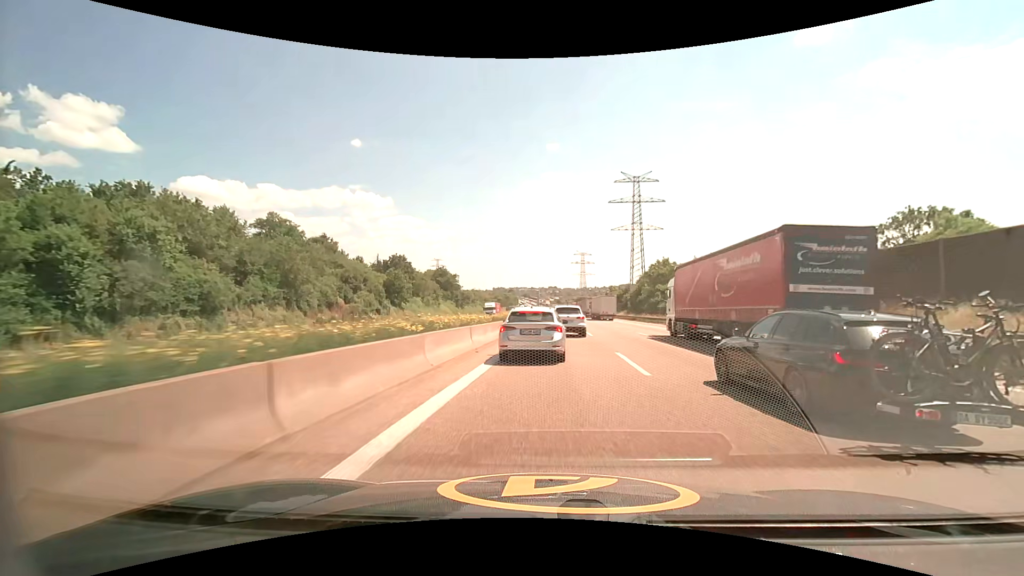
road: motorway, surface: asphalt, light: Day
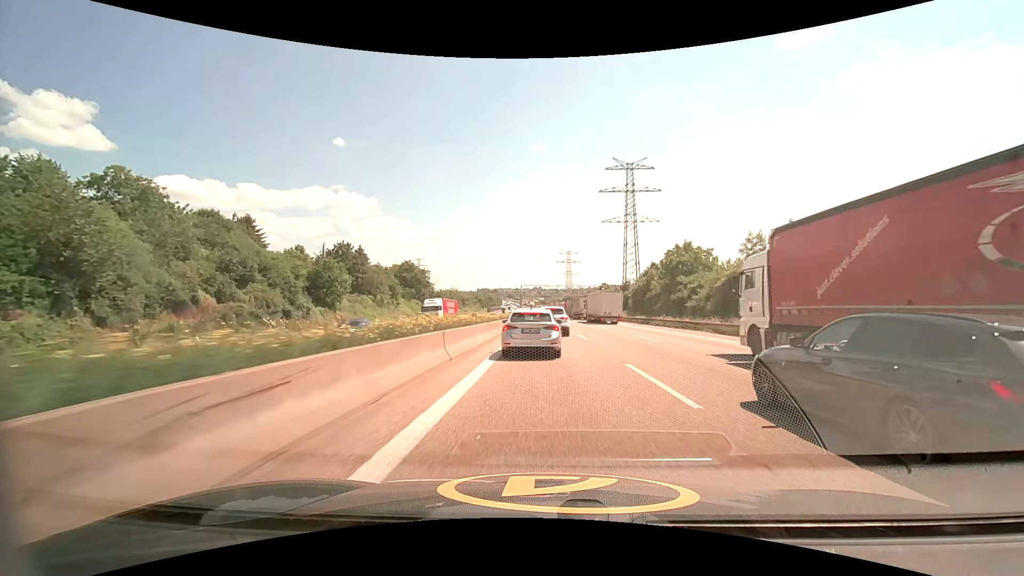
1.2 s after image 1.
(+0.4, +21.5) m; +2°
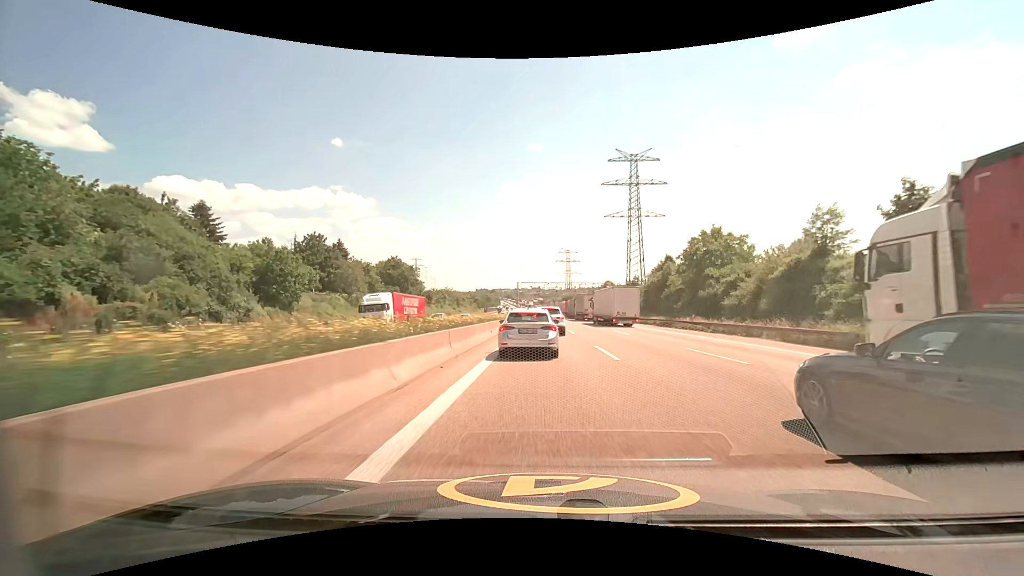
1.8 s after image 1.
(0.0, +10.9) m; 0°
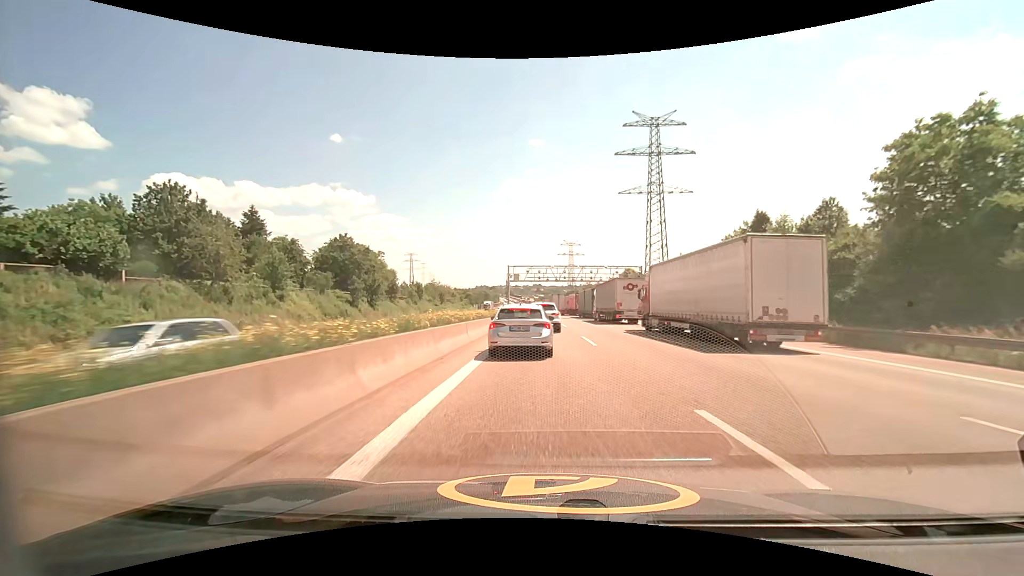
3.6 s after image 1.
(0.0, +30.8) m; 0°
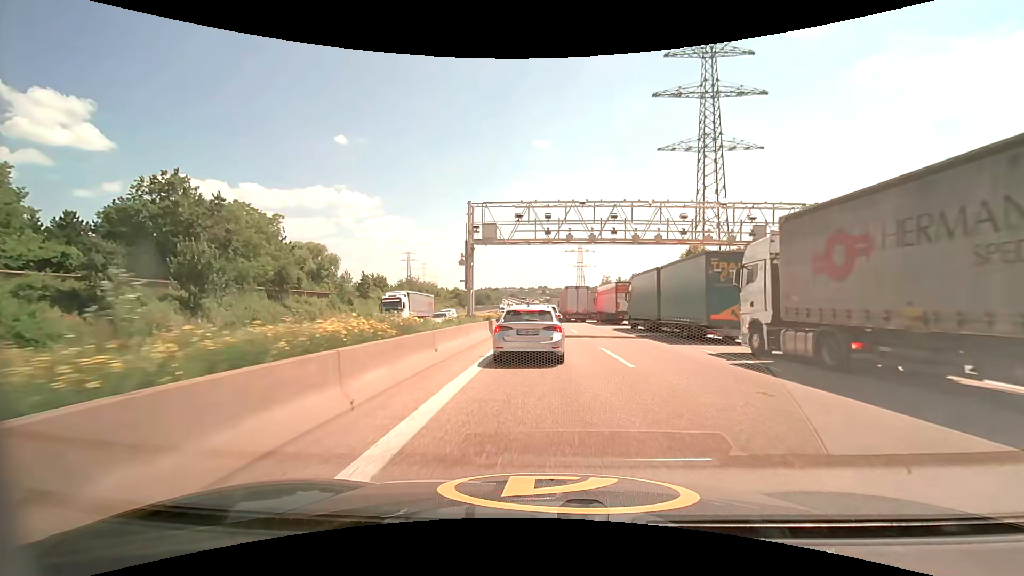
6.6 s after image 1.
(-0.3, +41.9) m; 0°
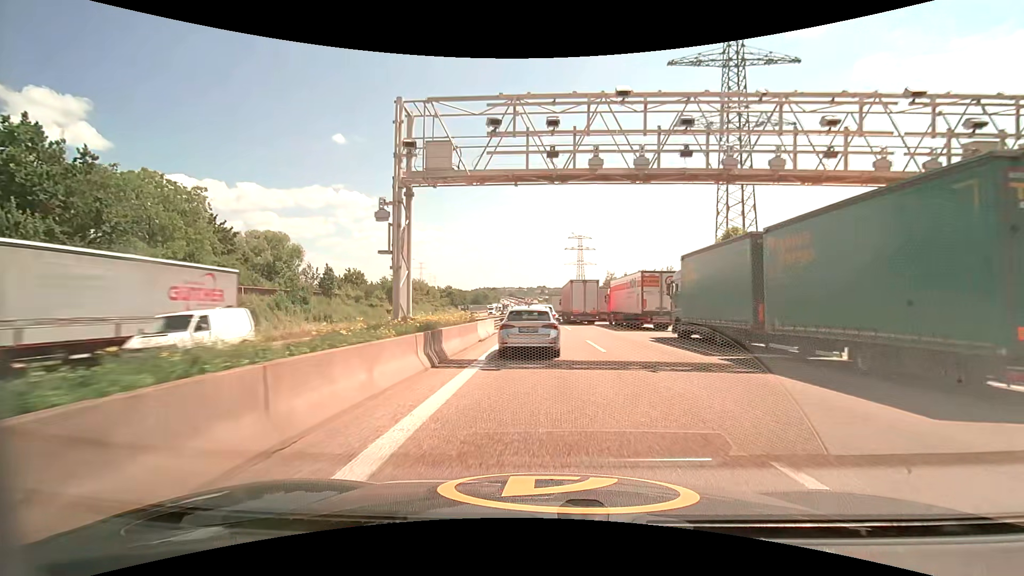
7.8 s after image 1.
(0.0, +13.6) m; 0°
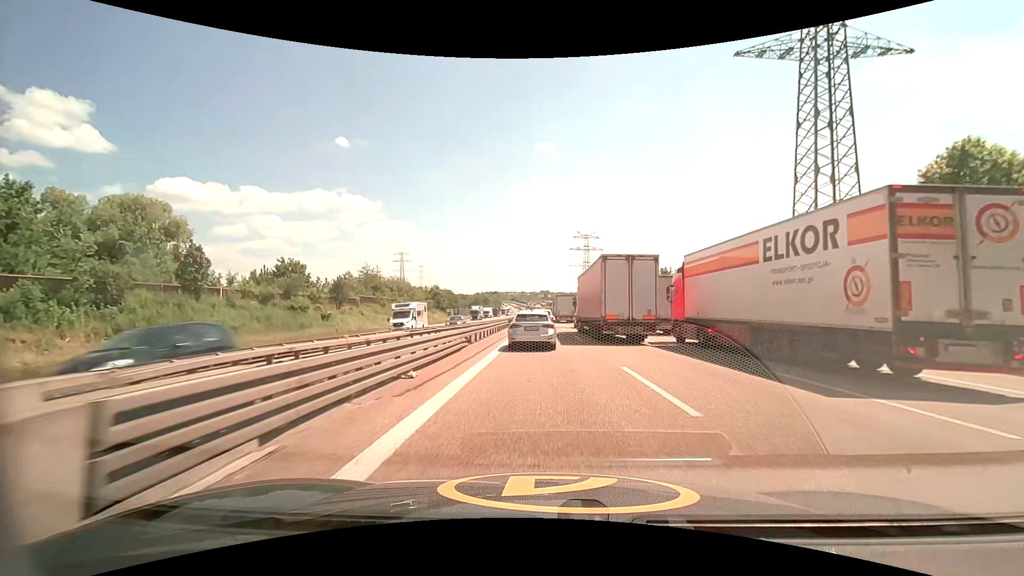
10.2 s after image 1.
(0.0, +27.7) m; 0°
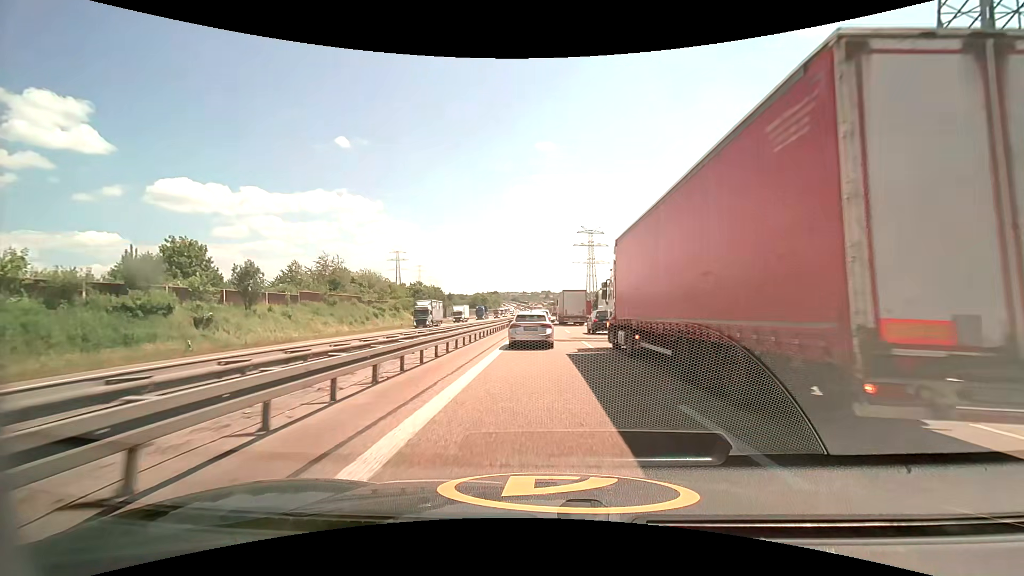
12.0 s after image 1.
(0.0, +23.3) m; 0°
(0, +10) (0, +20) (0, +30) (0, +40) (0, +50) (0, +60) (0, +70) (-1, +80) (-1, +90) (-1, +100) m
